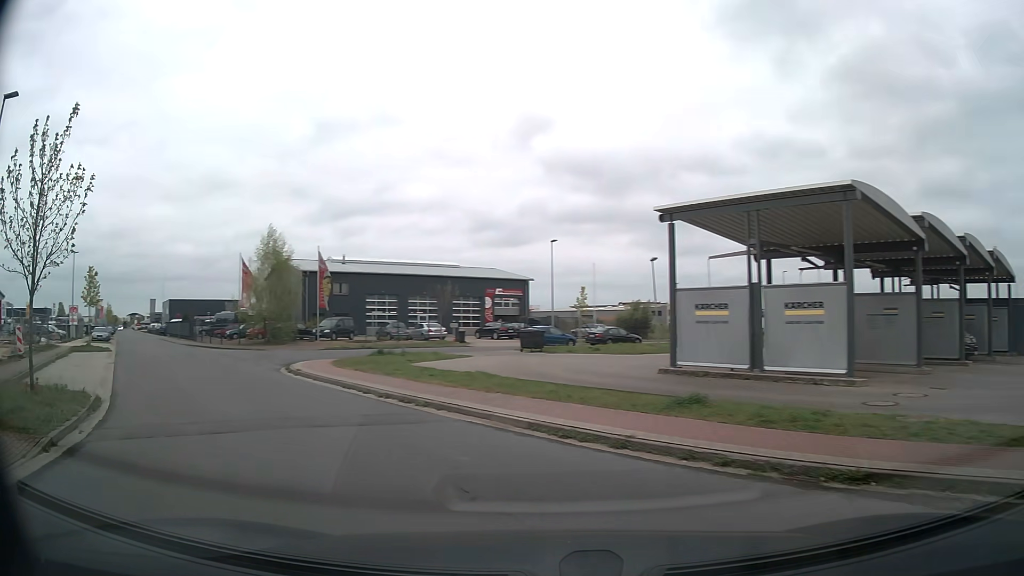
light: Day
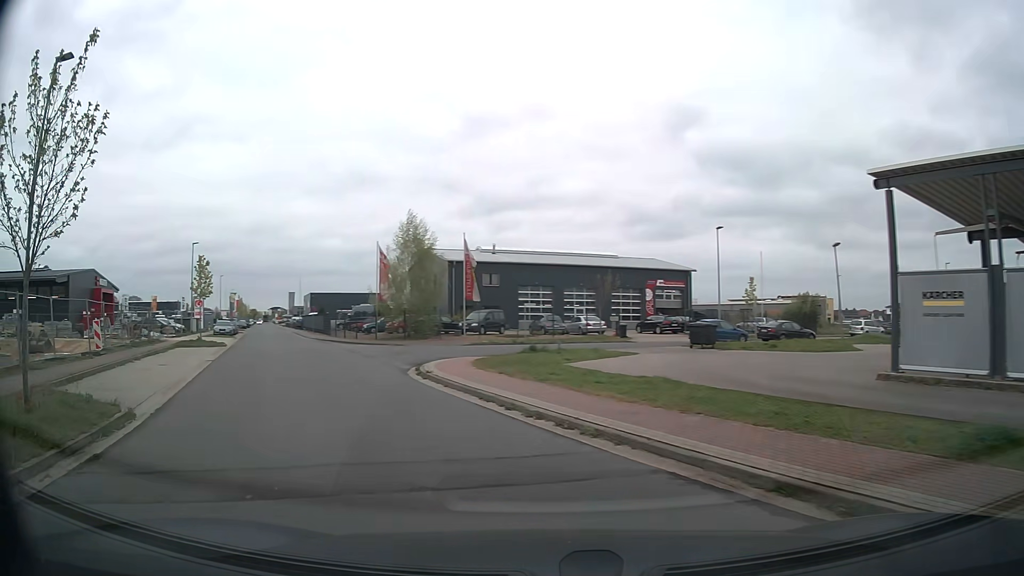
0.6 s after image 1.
(-0.5, +4.1) m; -12°
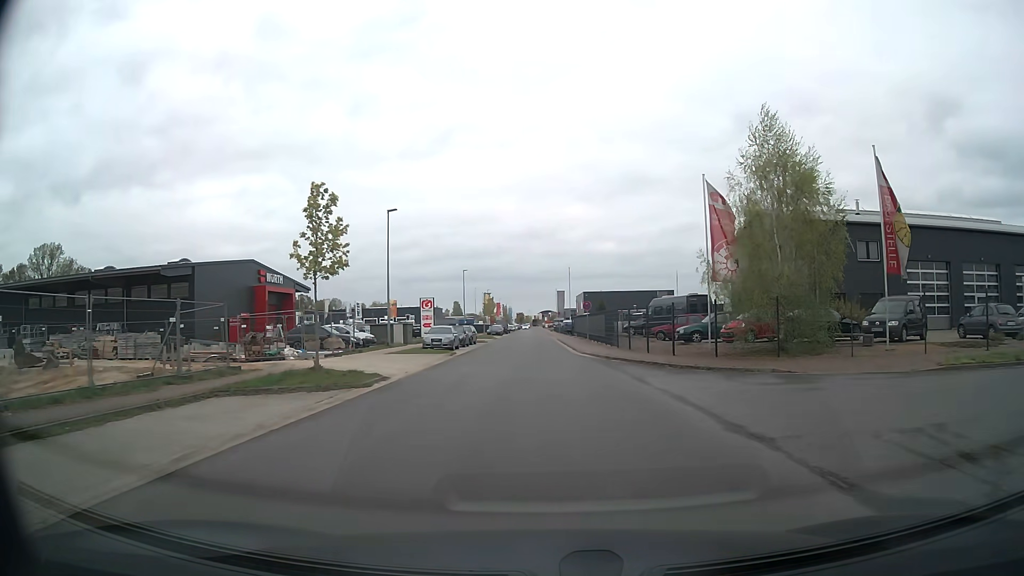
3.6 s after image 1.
(-7.1, +22.3) m; -23°
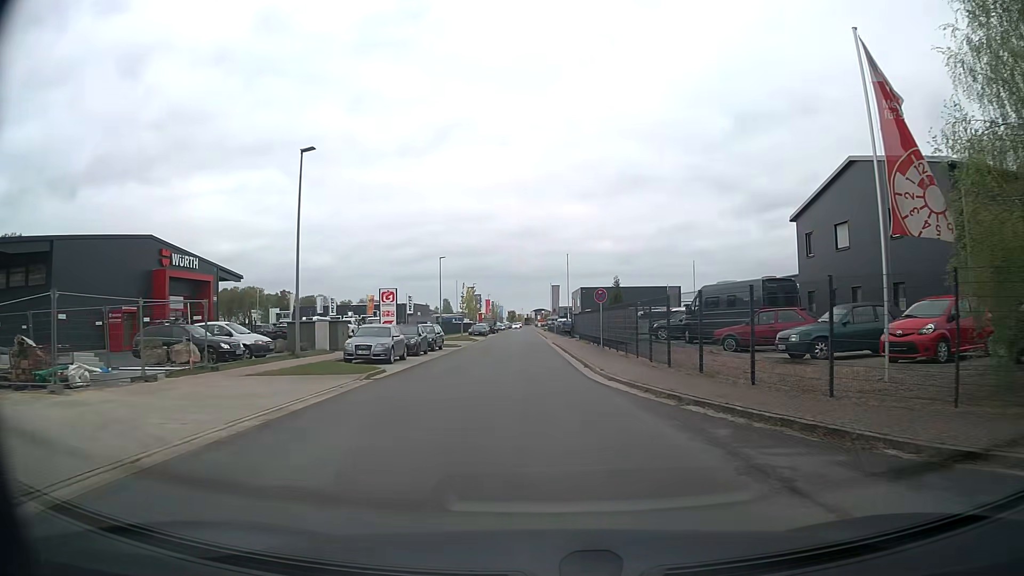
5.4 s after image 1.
(0.0, +14.9) m; +1°
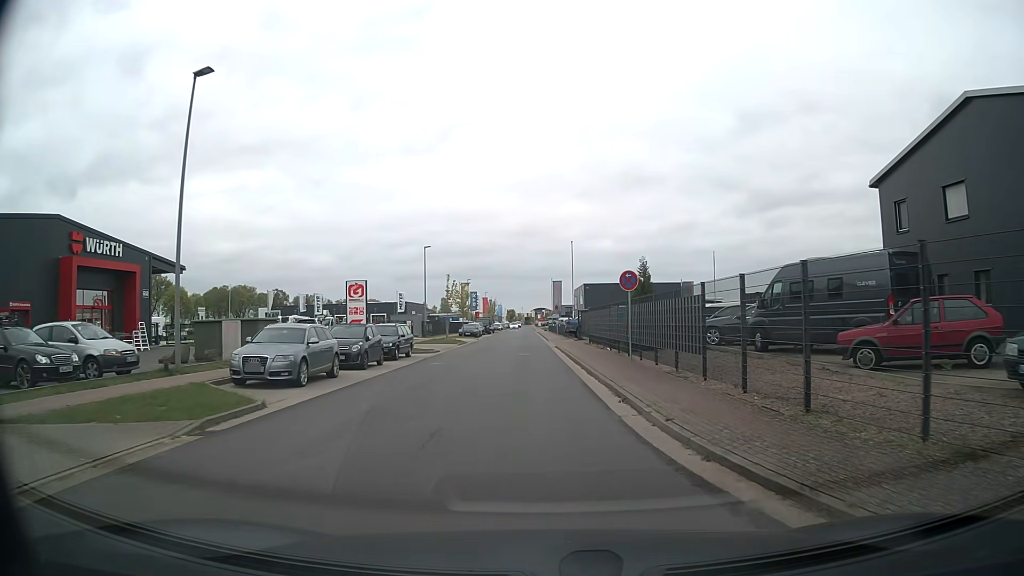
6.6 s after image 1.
(0.0, +9.6) m; 0°
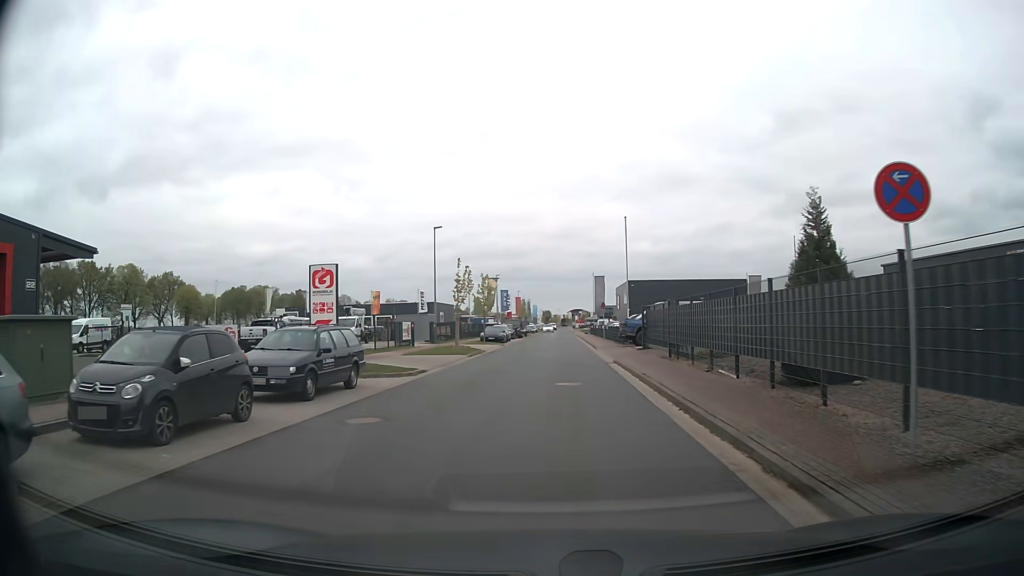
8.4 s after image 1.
(-0.4, +14.1) m; -3°
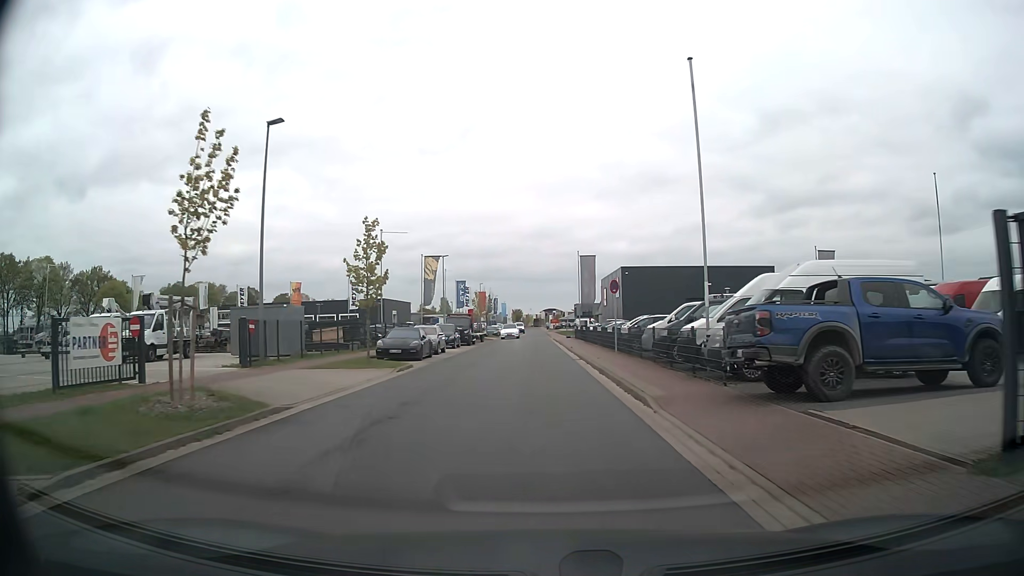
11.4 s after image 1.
(+0.7, +27.1) m; +2°
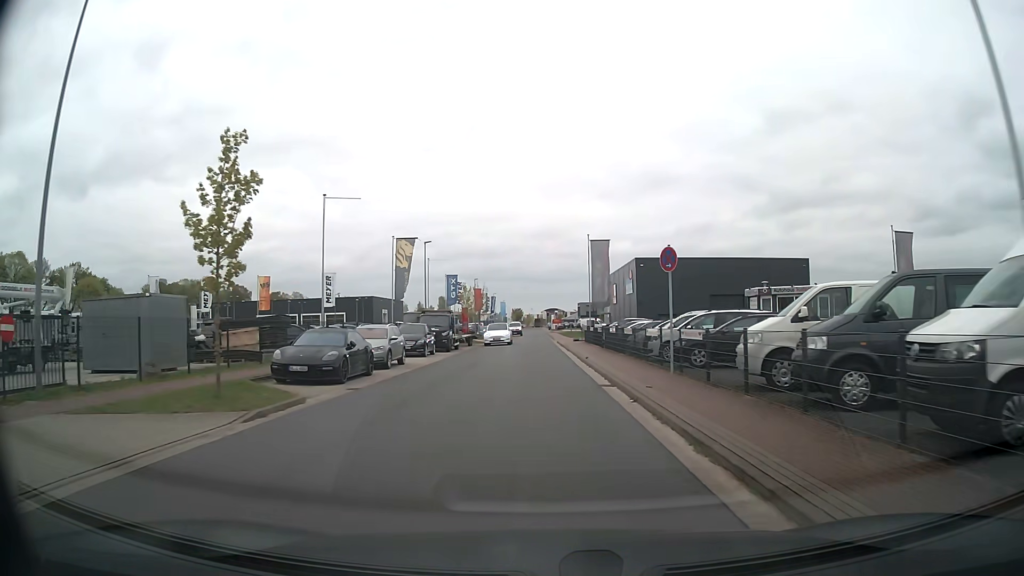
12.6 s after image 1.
(0.0, +11.7) m; 0°
(0, +10) (0, +20) (0, +30) (0, +40) (0, +50) (0, +60) (0, +70) (0, +80) (-1, +90) (-1, +100) m
